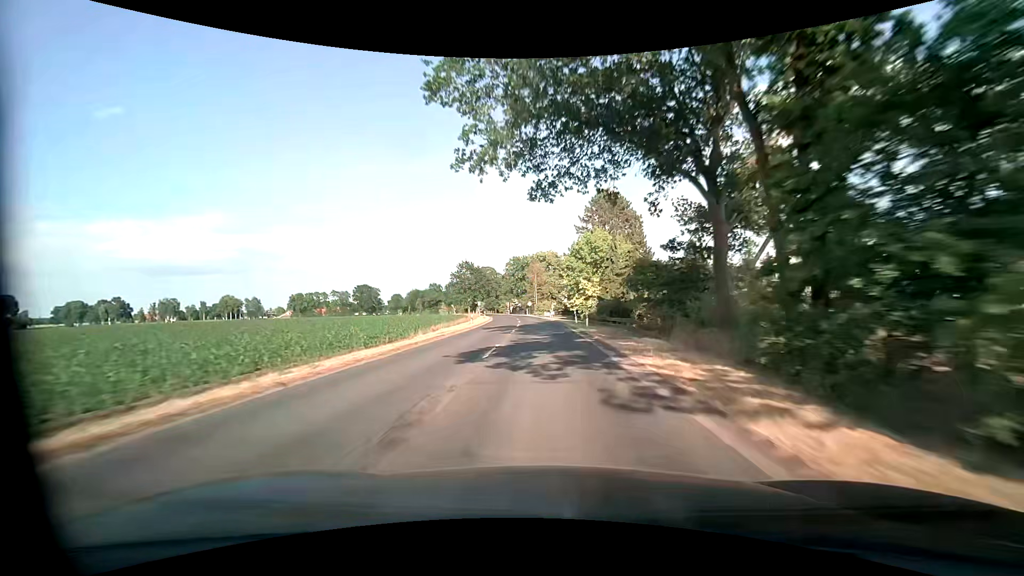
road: secondary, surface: asphalt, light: Day
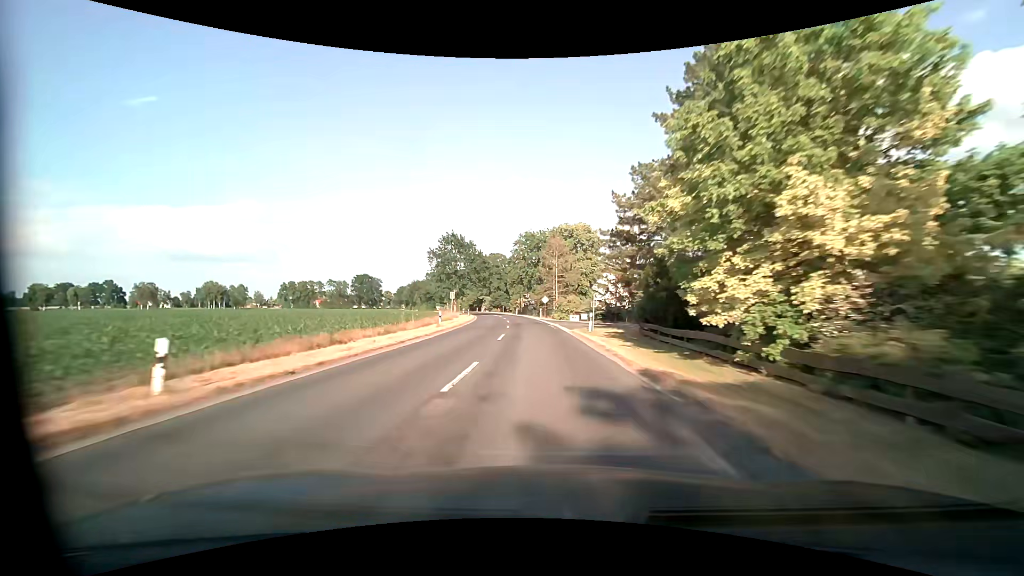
(-0.3, +40.5) m; -2°
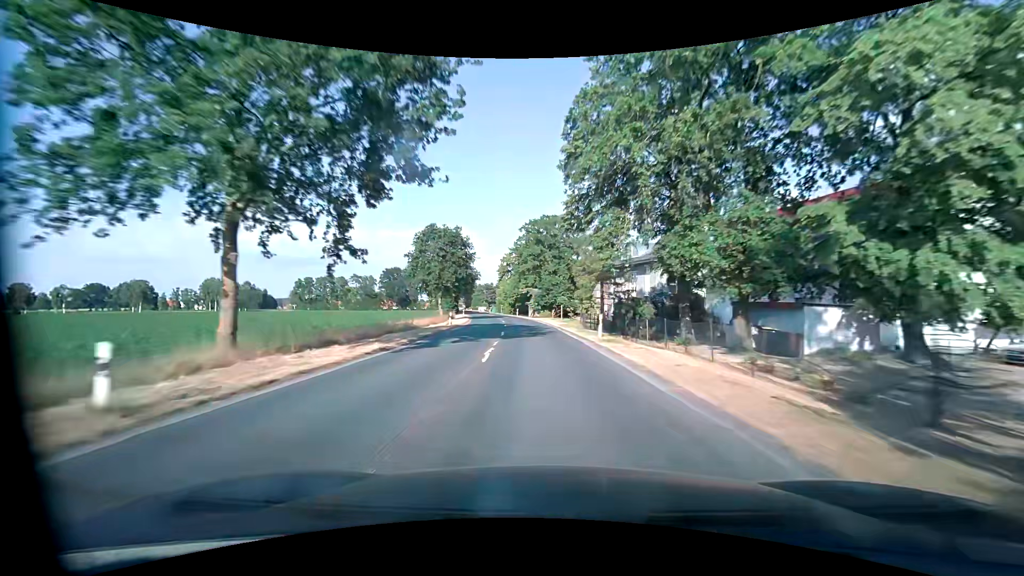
(-4.4, +68.2) m; -8°
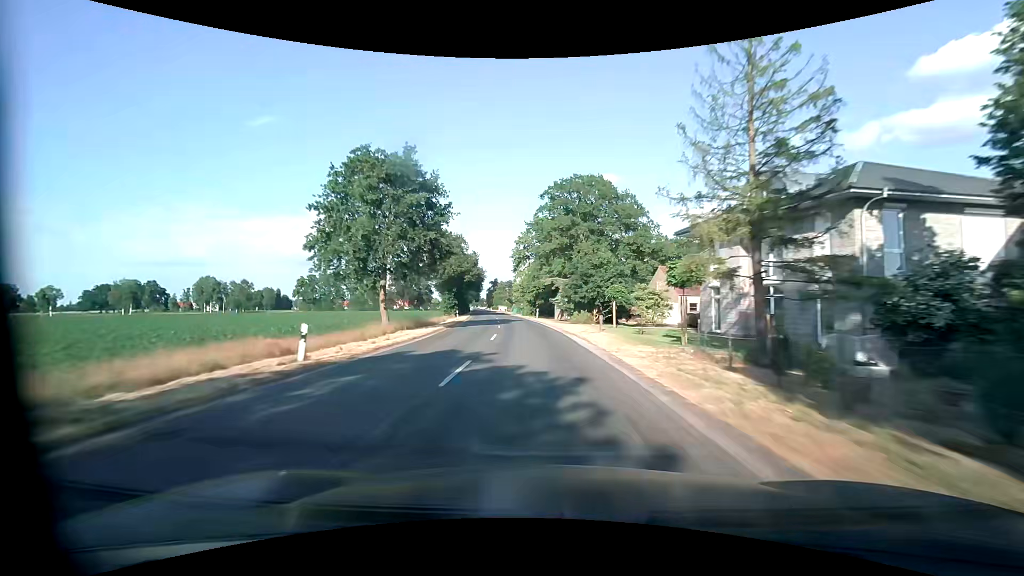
(-0.5, +27.7) m; -3°
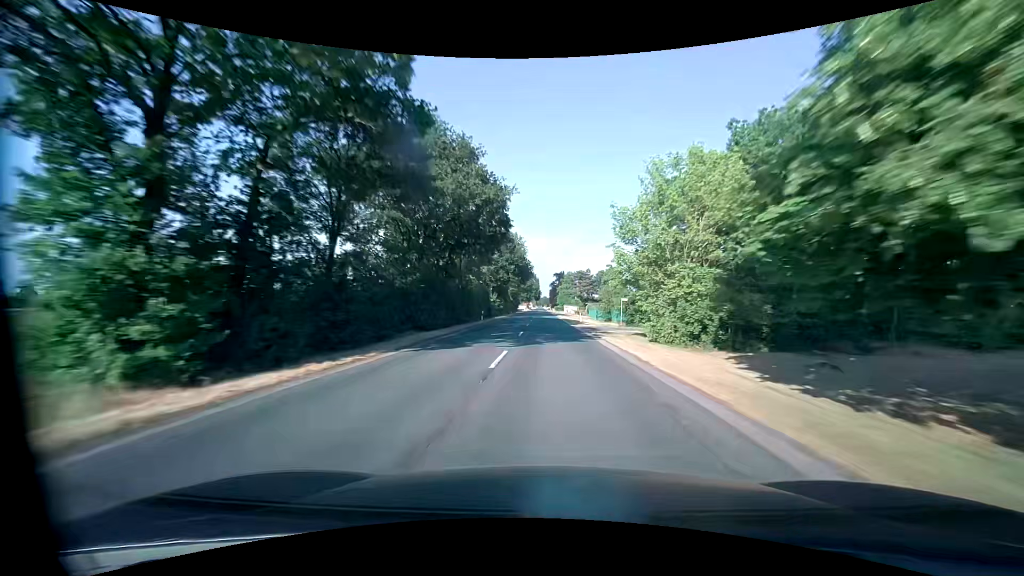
(-5.6, +69.8) m; -8°
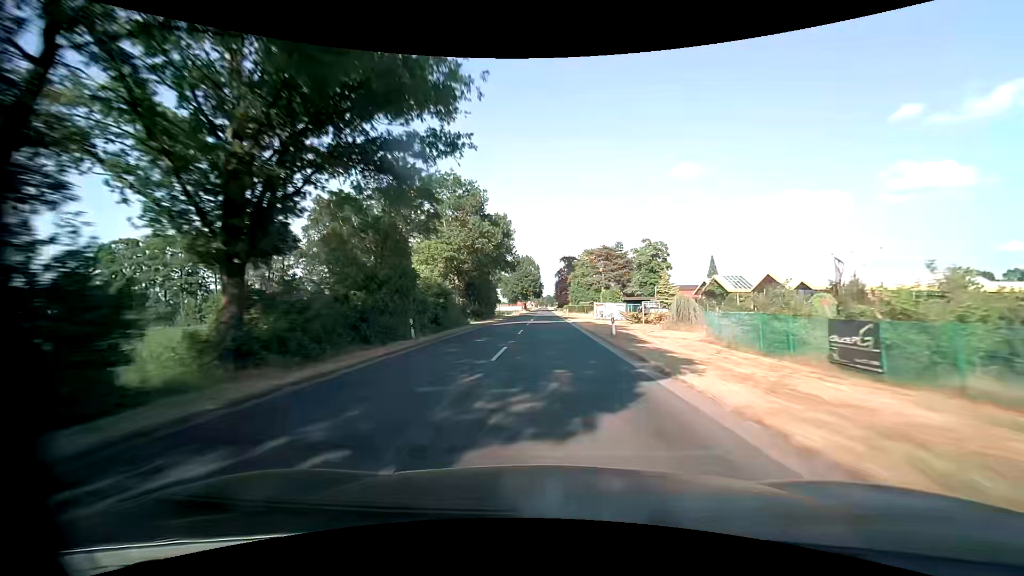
(-0.4, +70.7) m; 0°
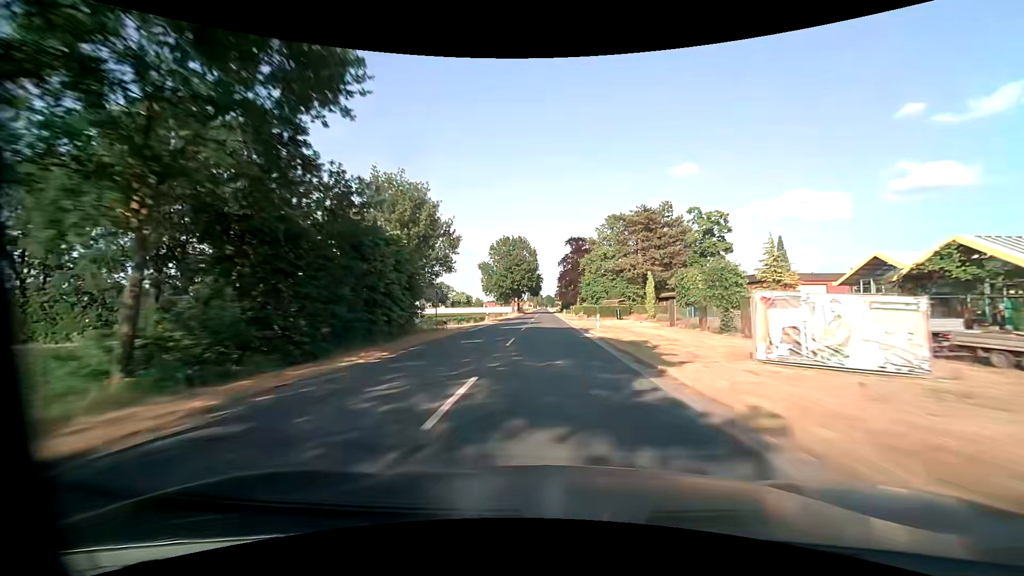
(-0.2, +42.8) m; 0°
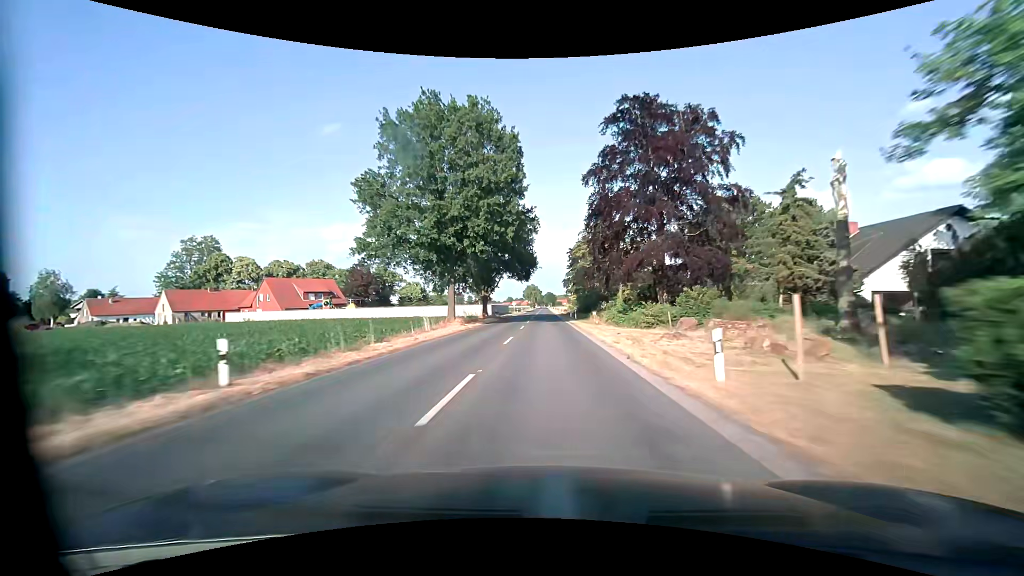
(+0.1, +72.0) m; 0°
(0, +10) (0, +20) (0, +30) (0, +40) (0, +50) (0, +60) (0, +70) (0, +80) (0, +90) (0, +100) m
